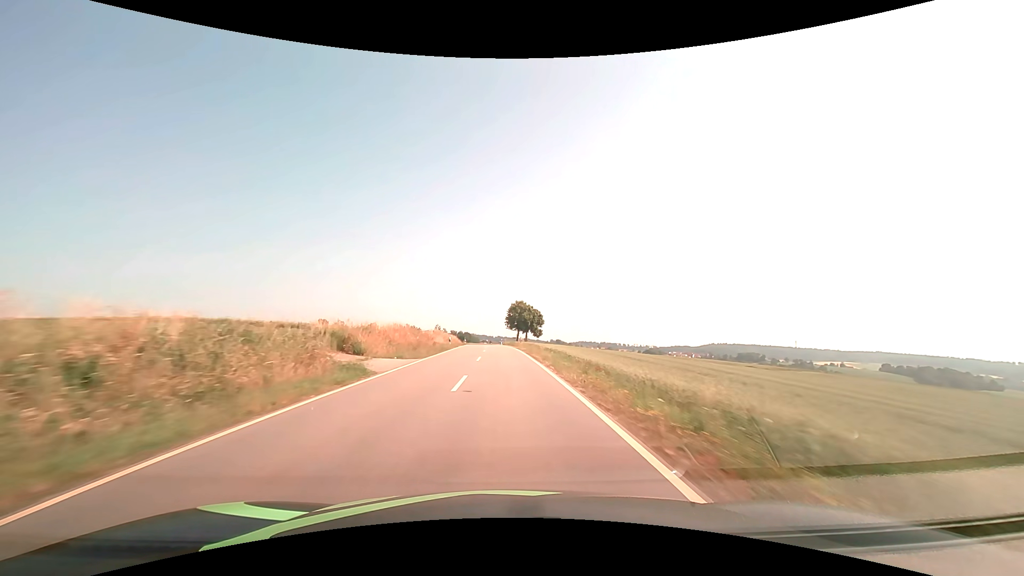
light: Day
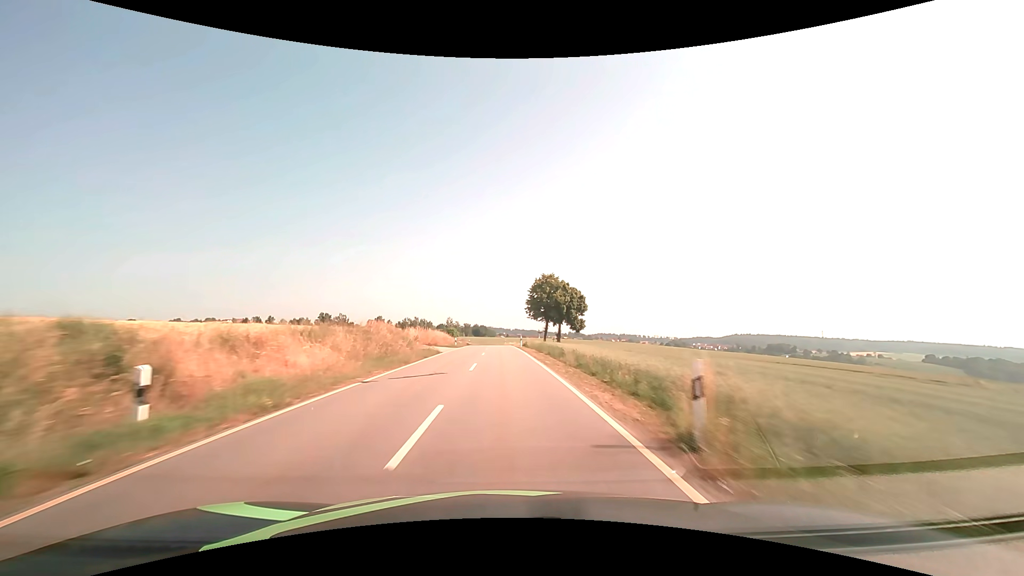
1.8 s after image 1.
(-0.7, +42.8) m; -2°
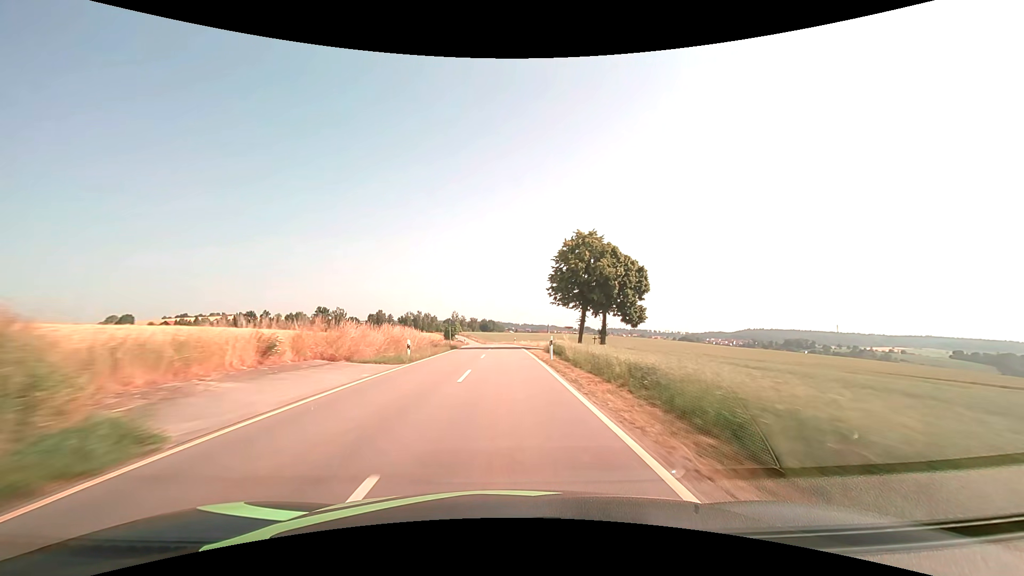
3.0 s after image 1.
(-0.2, +28.6) m; -1°
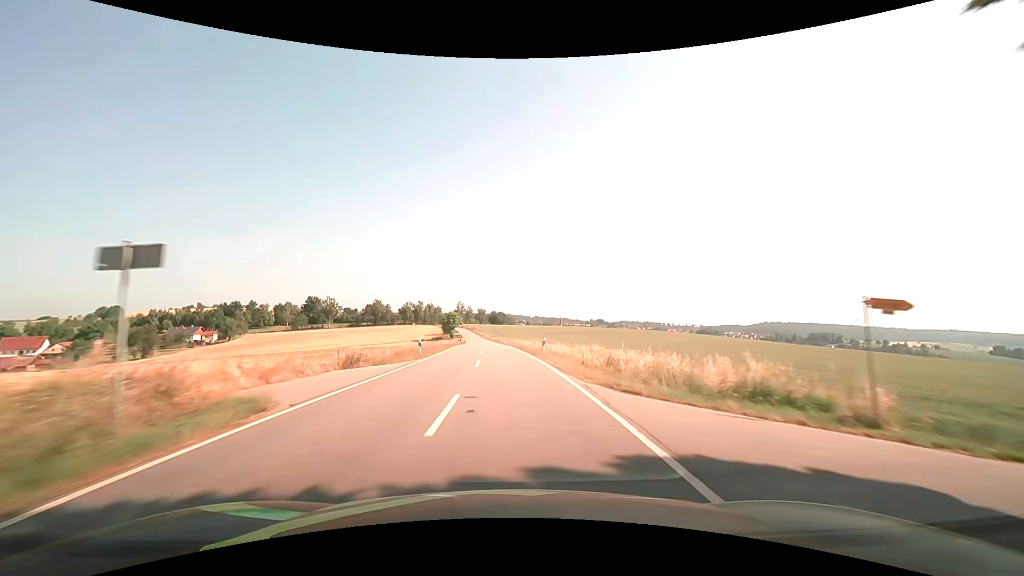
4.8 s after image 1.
(-0.4, +43.1) m; -1°
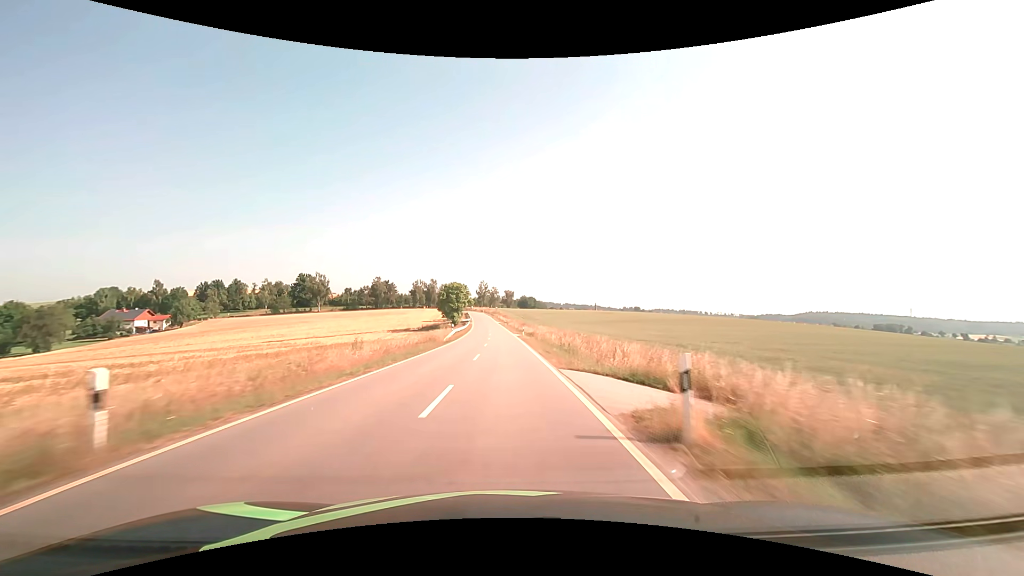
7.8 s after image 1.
(-2.4, +72.0) m; -3°
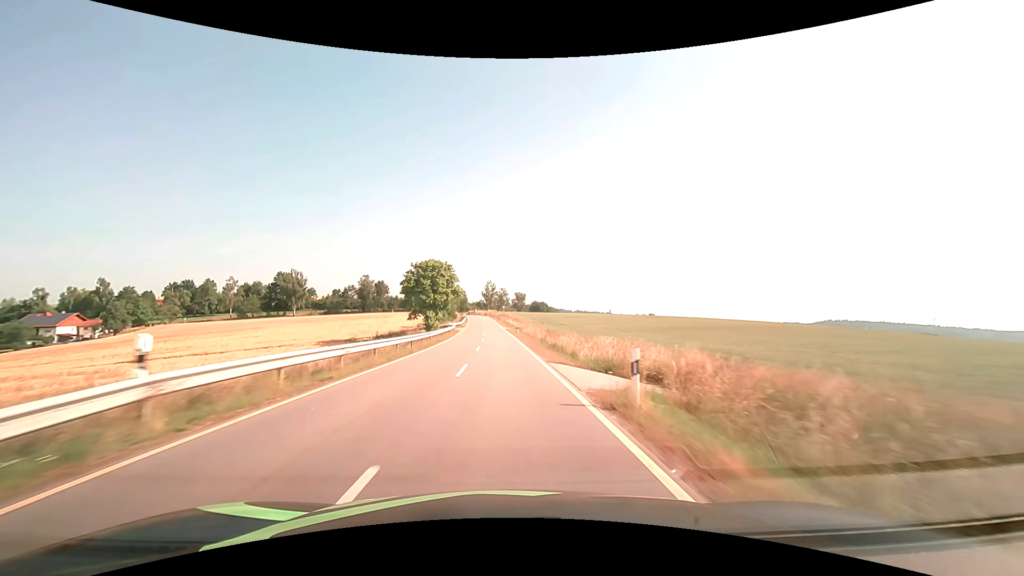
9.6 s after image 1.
(-0.4, +43.0) m; -1°
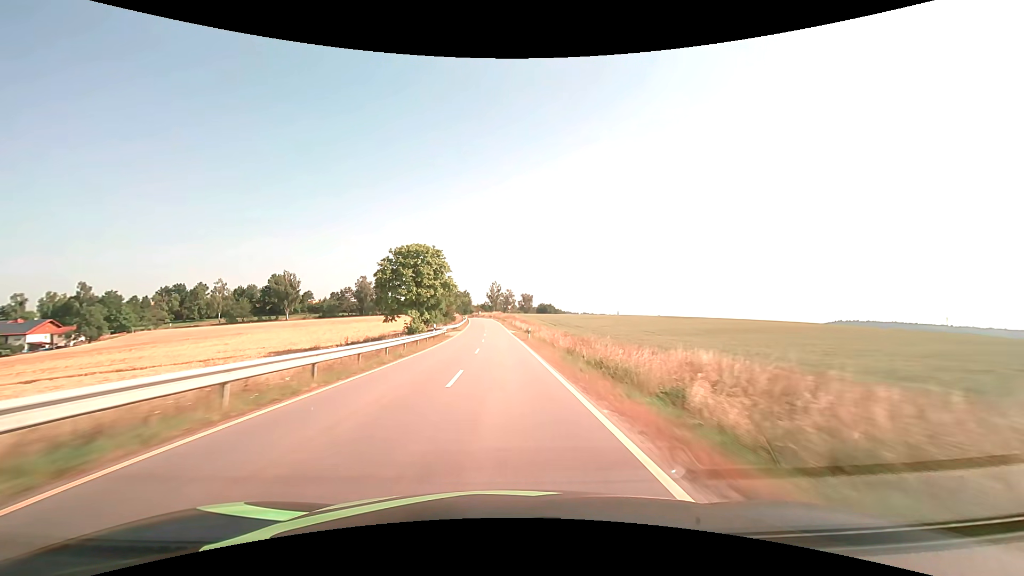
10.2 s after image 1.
(-0.1, +14.3) m; -1°
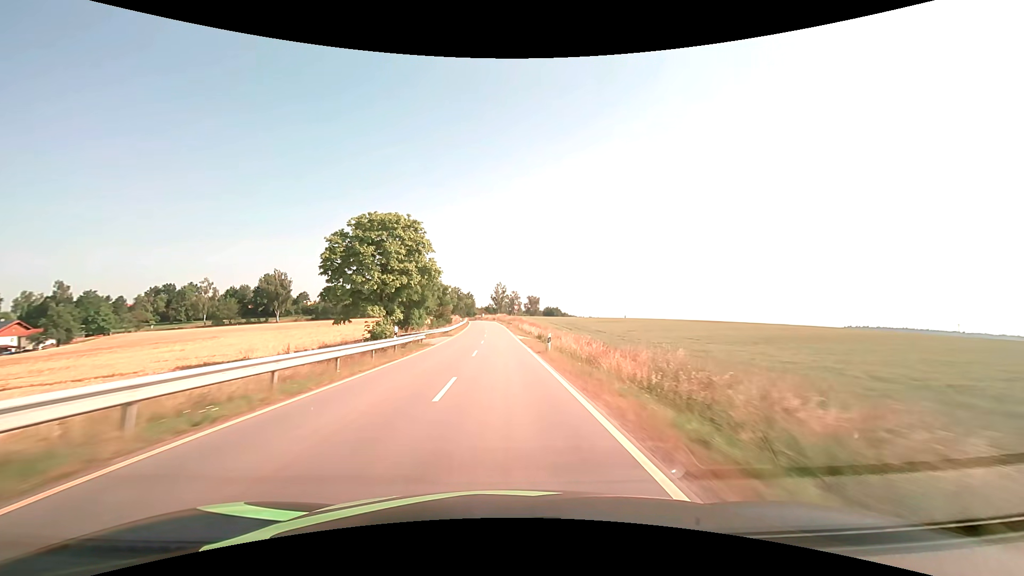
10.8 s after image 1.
(-0.1, +14.2) m; -1°
(0, +10) (0, +20) (0, +30) (-1, +40) (-1, +50) (-1, +60) (-2, +70) (-2, +80) (-3, +90) (-3, +100) m
